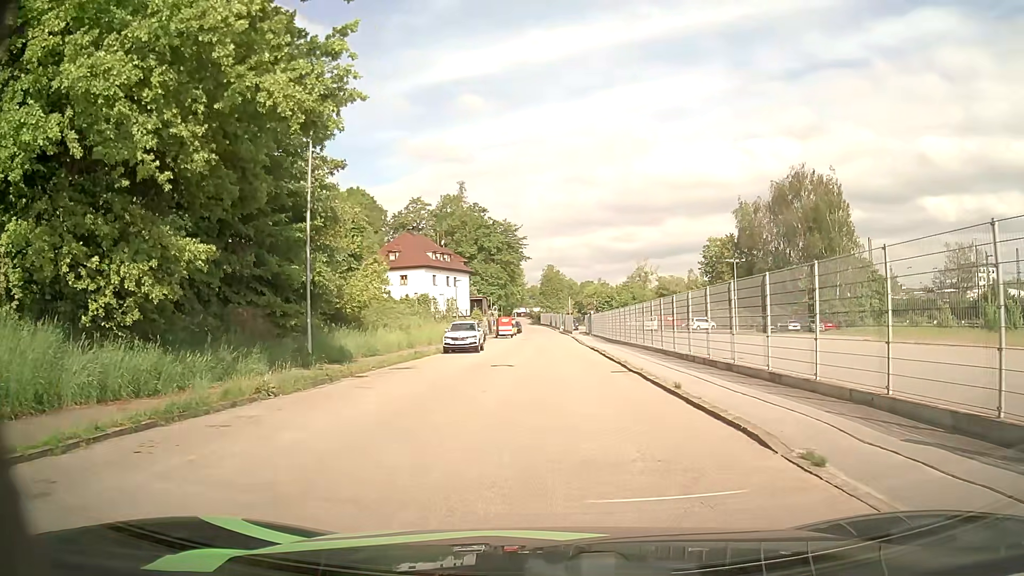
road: residential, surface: asphalt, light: Day
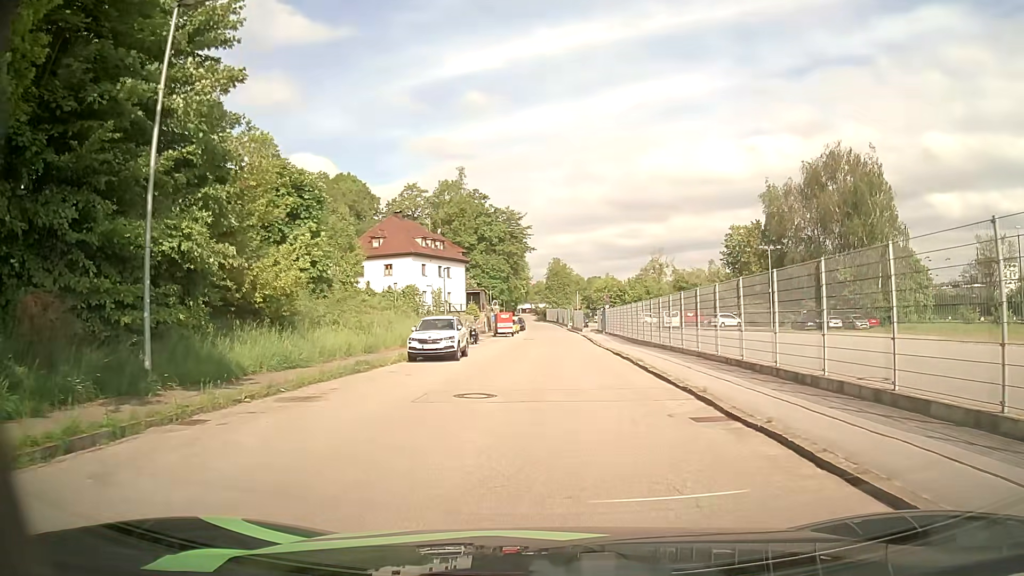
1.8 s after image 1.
(0.0, +10.1) m; -1°
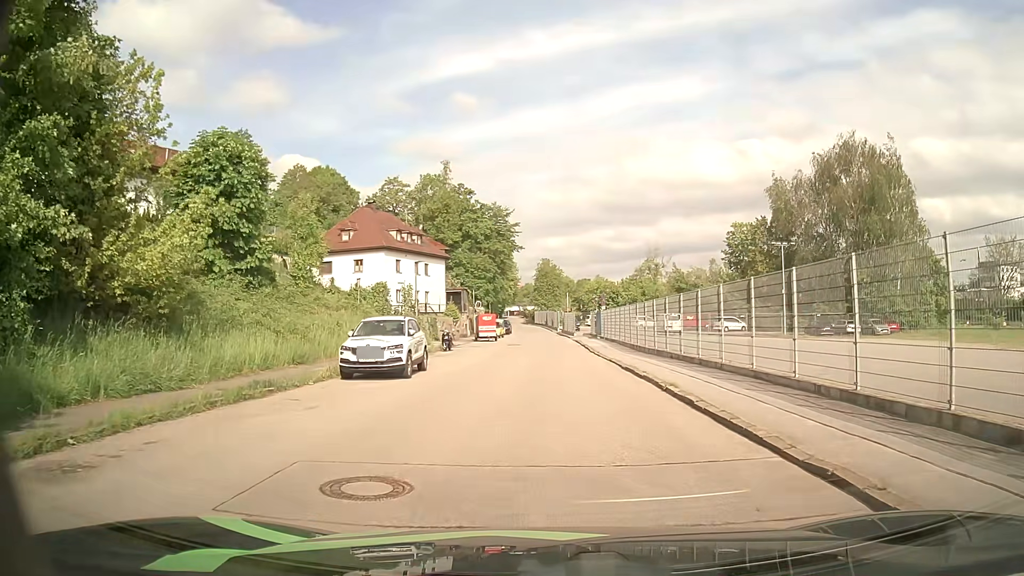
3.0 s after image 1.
(+0.1, +6.8) m; 0°
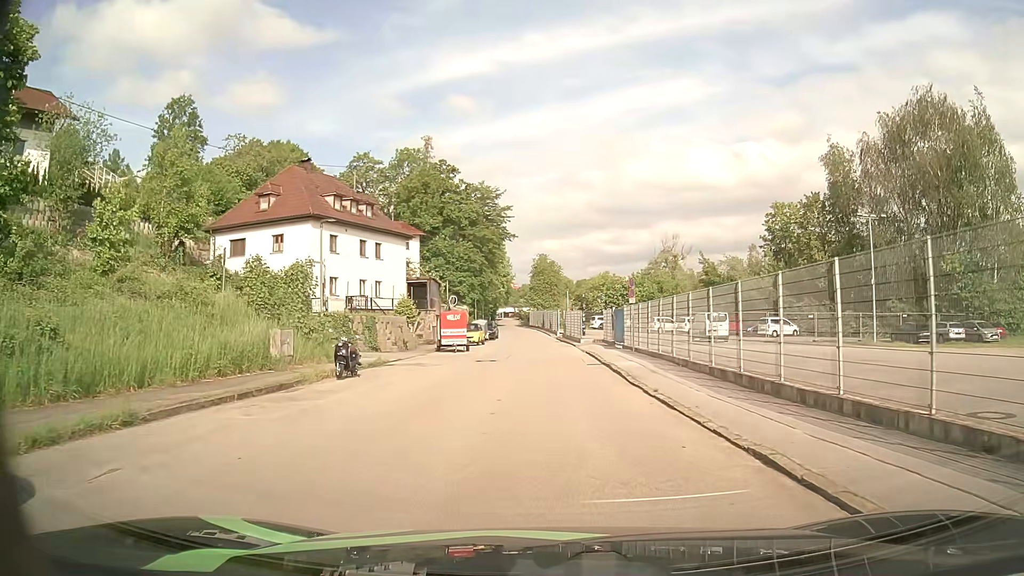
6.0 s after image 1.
(+0.3, +17.9) m; +2°
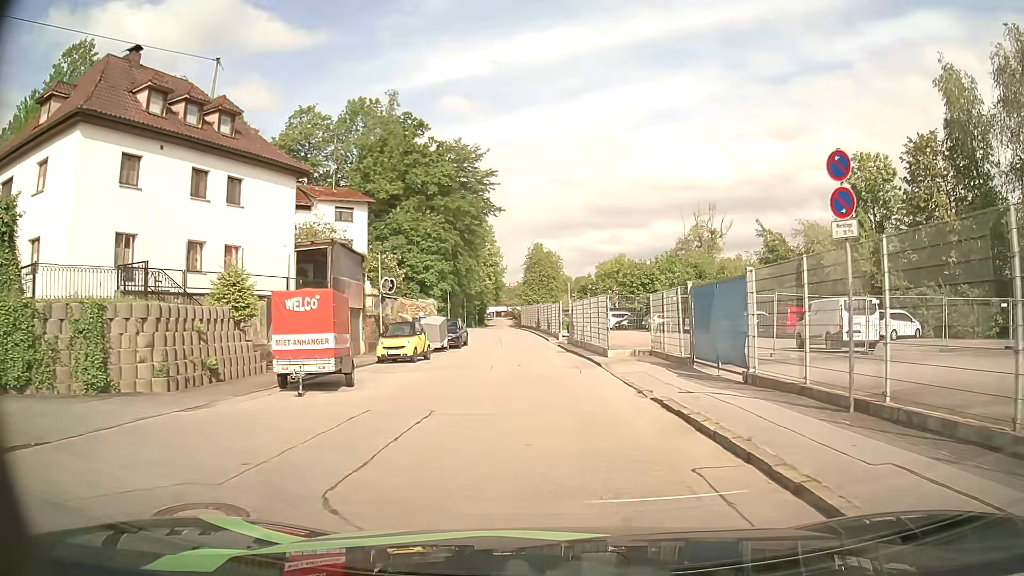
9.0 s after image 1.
(-0.2, +22.2) m; 0°
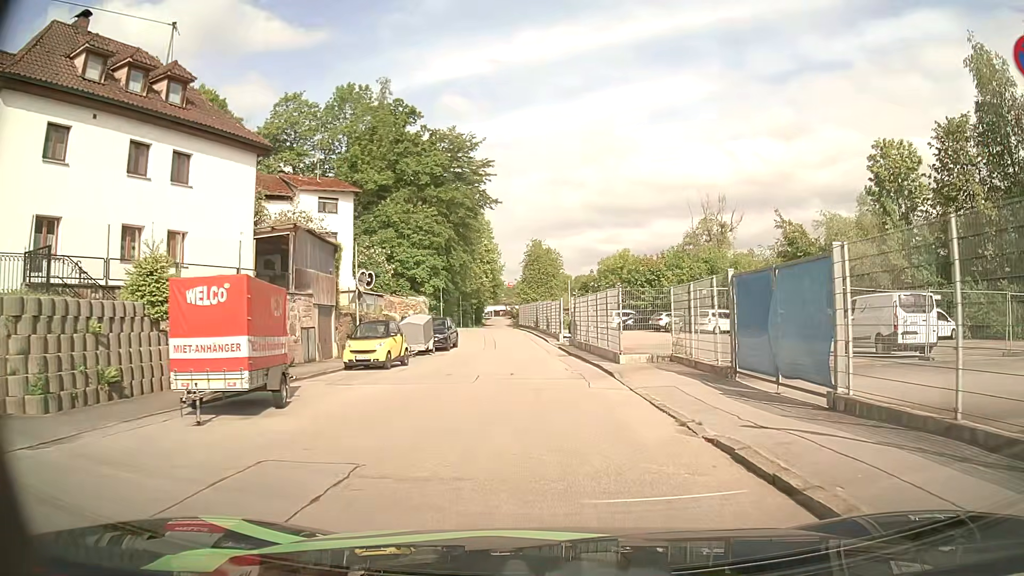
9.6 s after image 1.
(0.0, +4.2) m; 0°
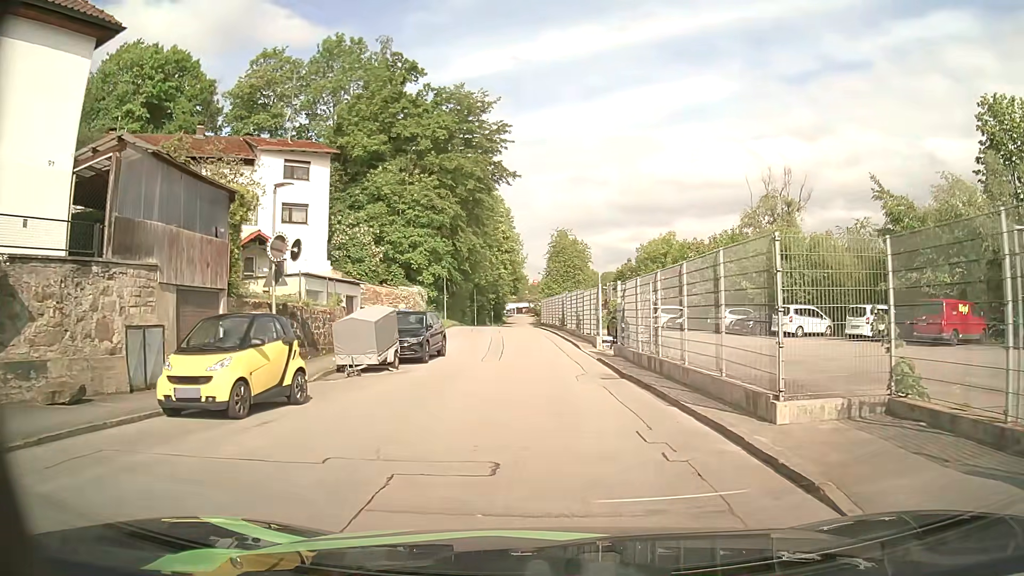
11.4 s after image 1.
(-0.3, +12.0) m; -2°
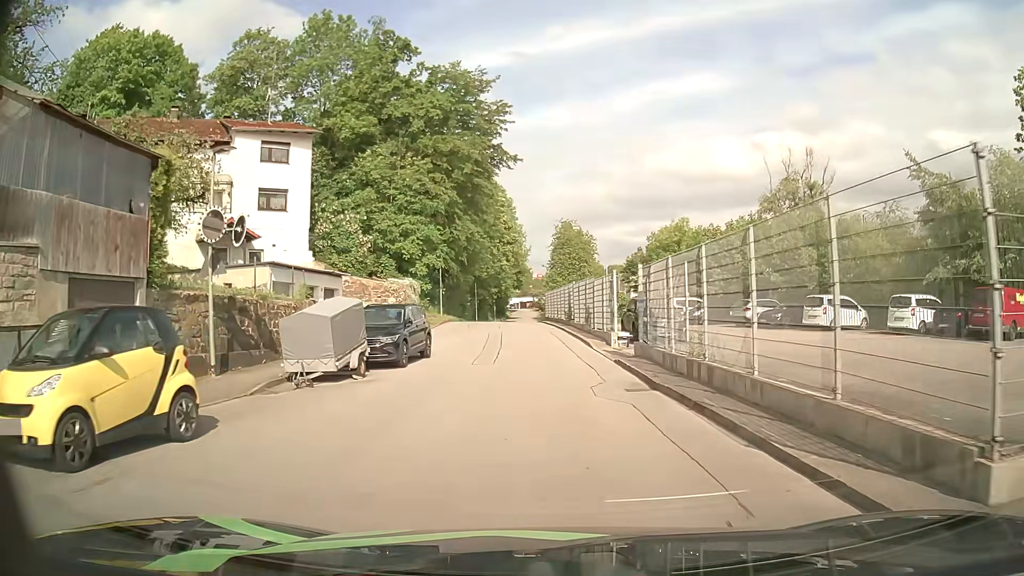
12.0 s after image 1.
(0.0, +4.1) m; 0°
(0, +10) (-1, +20) (-1, +30) (-2, +40) (-2, +50) (-3, +60) (-3, +70) (-4, +80) (-4, +90) (-4, +100) m
